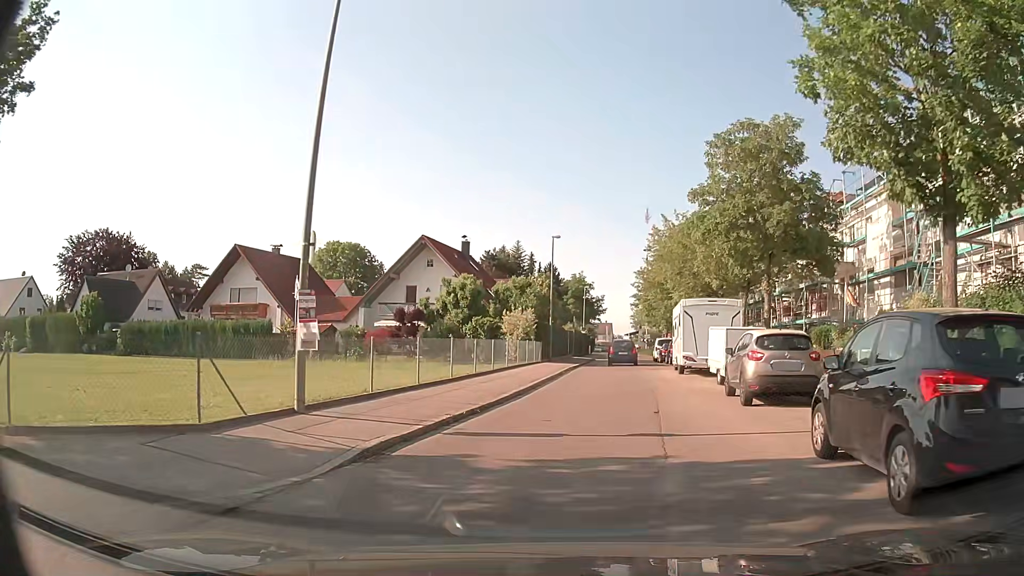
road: residential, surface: asphalt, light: Day
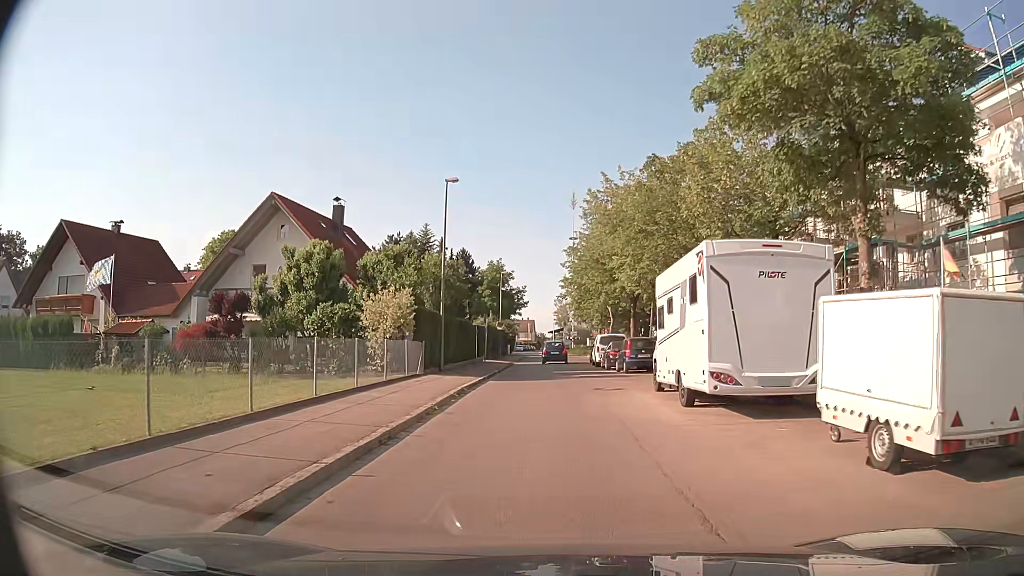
(+0.9, +14.8) m; +7°
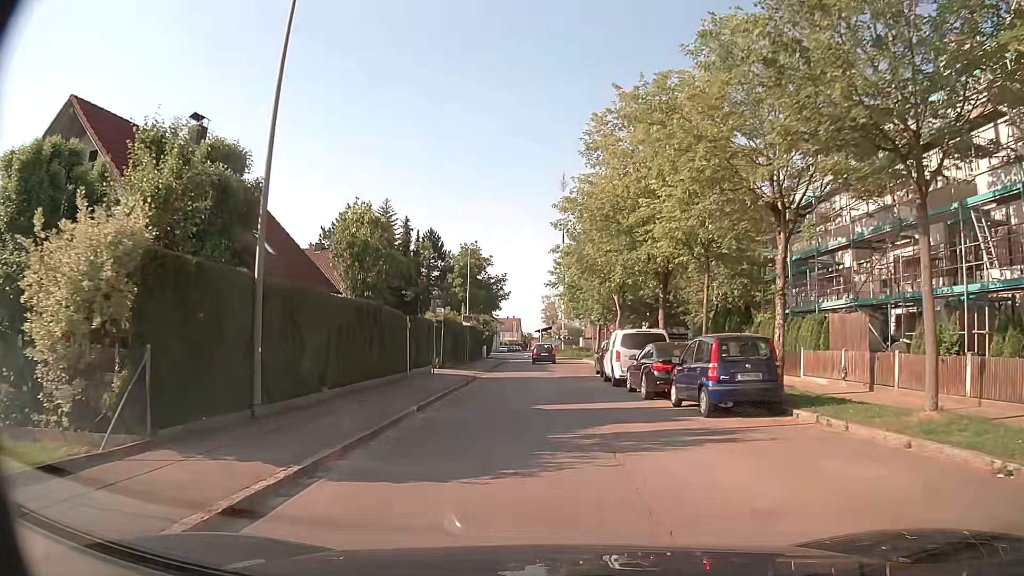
(-0.1, +16.5) m; 0°
(0, +10) (0, +20) (0, +30) (+1, +40) (+1, +50) (+1, +60) (0, +70) (-1, +80) (-3, +90) (-4, +100) m
